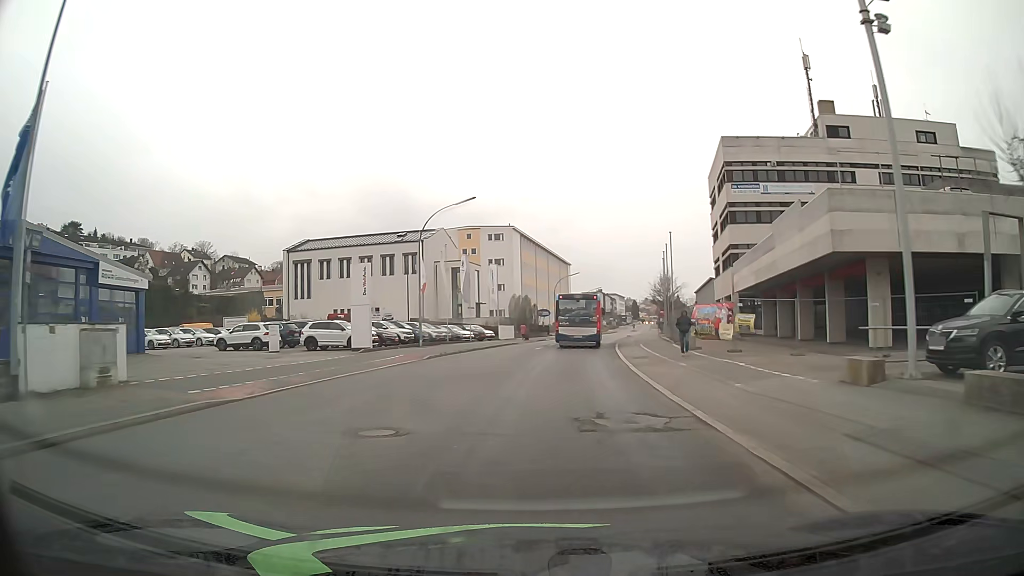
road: tertiary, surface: asphalt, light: Day
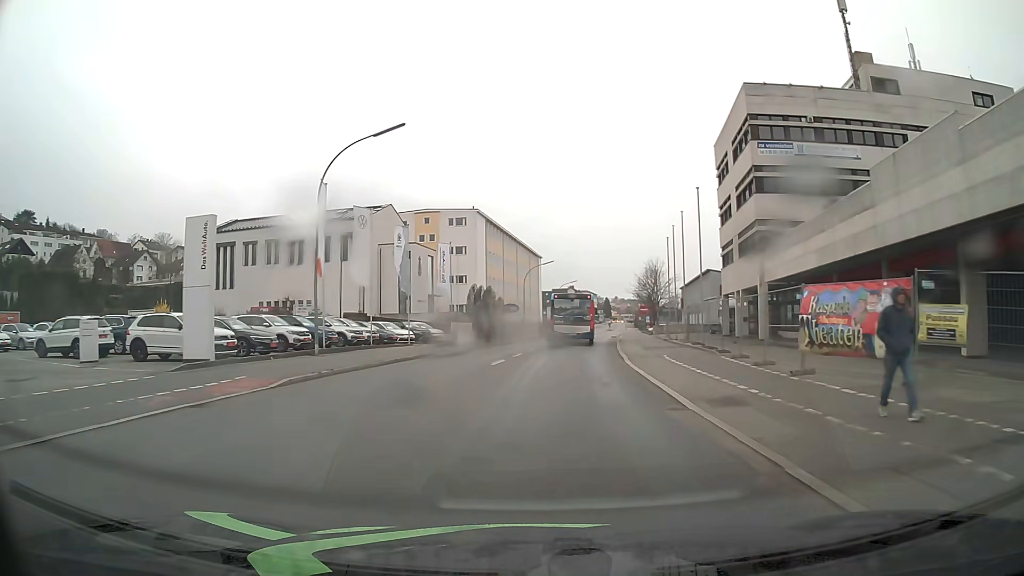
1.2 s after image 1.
(+0.3, +15.2) m; +2°
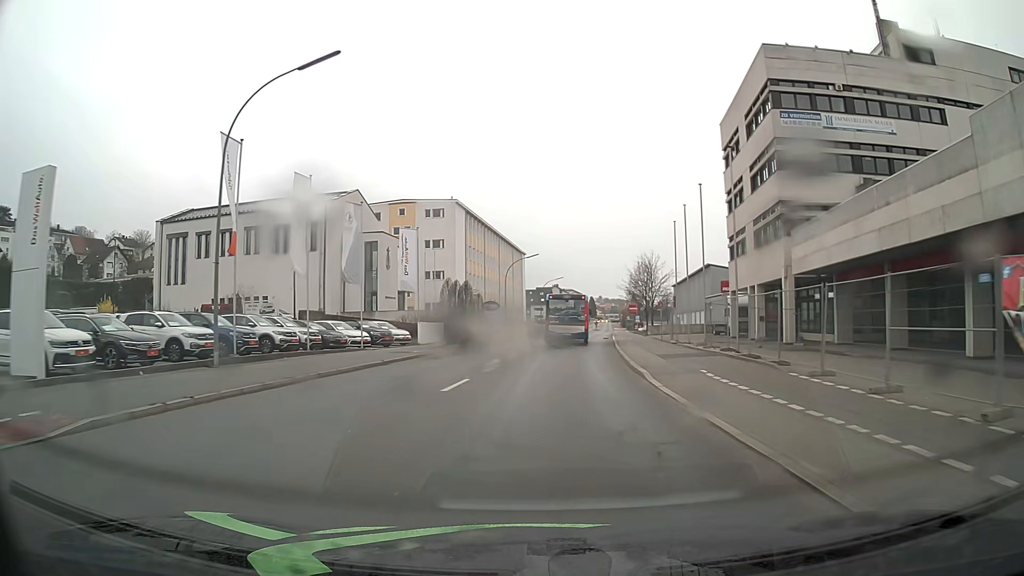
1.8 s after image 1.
(+0.1, +7.7) m; +1°
(0, +10) (+1, +20) (+1, +30) (+2, +40) (+3, +50) (+4, +60) (+5, +70) (+7, +80) (+8, +90) (+9, +99) m
